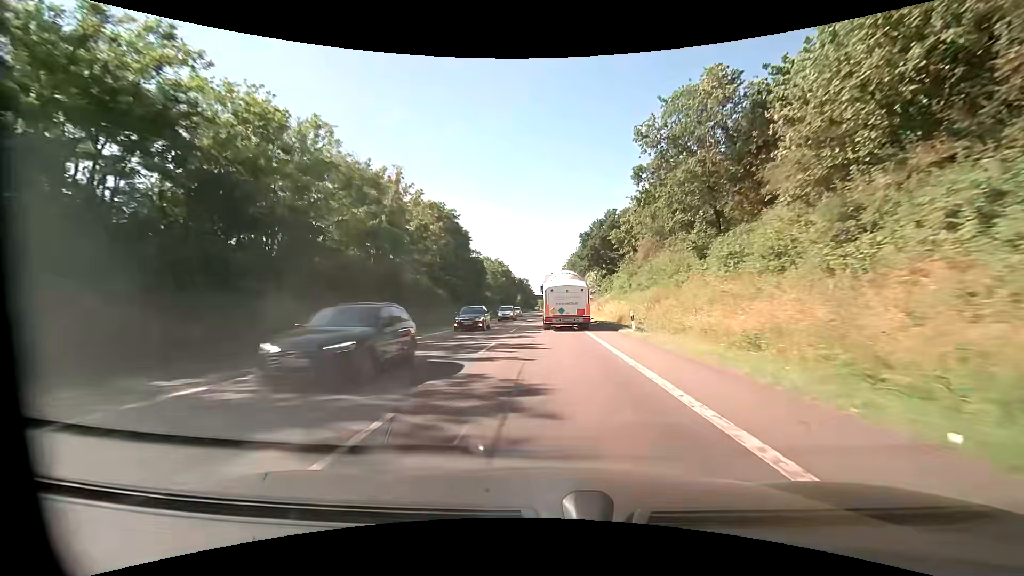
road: primary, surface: asphalt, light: Day
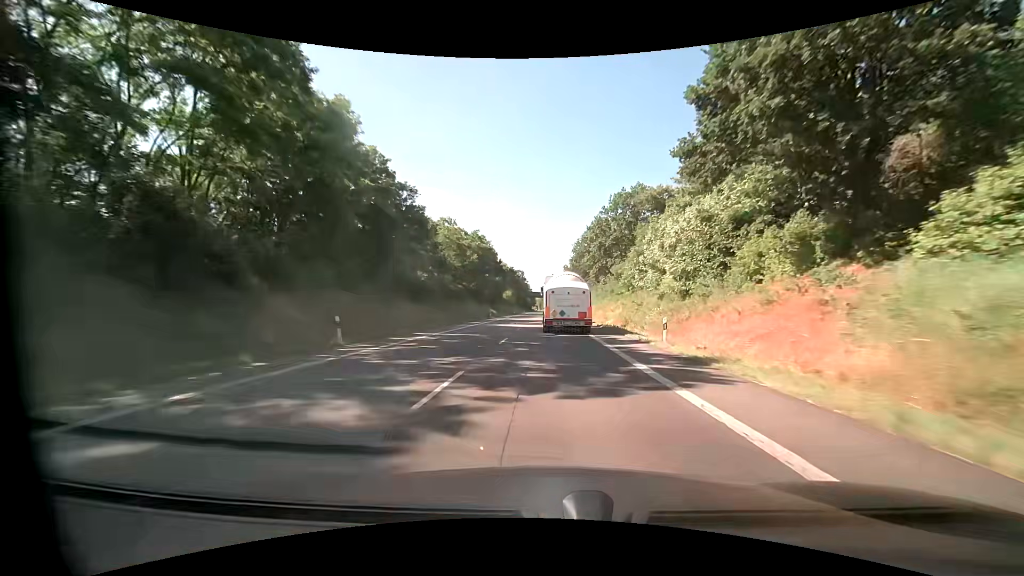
(-0.1, +55.5) m; 0°
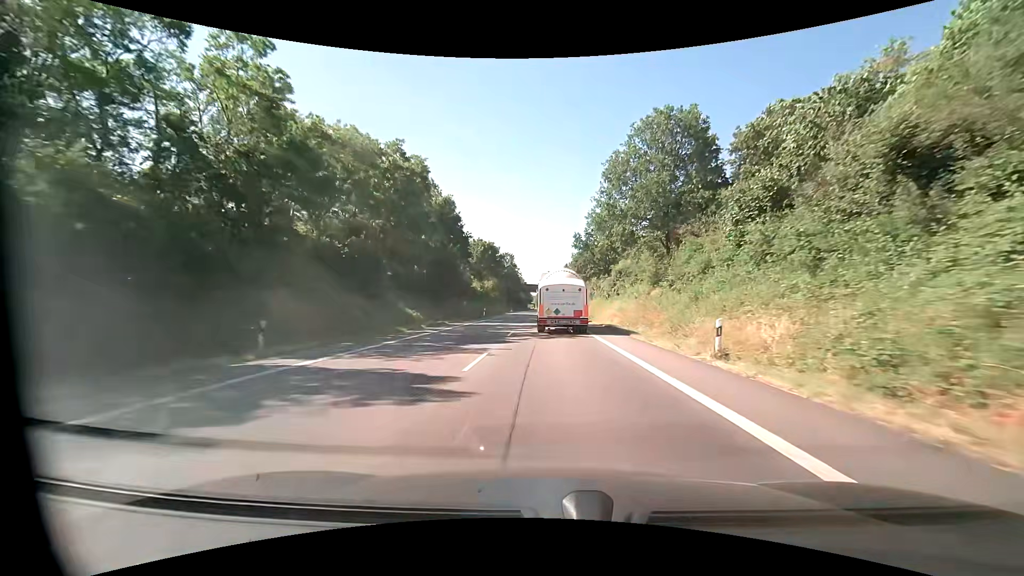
(0.0, +56.0) m; 0°
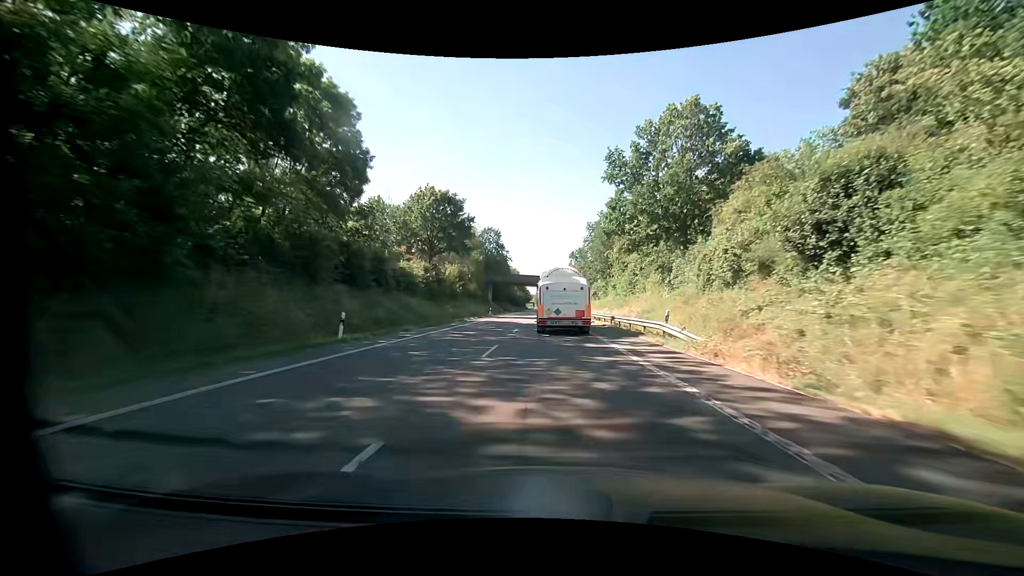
(+0.1, +45.1) m; 0°
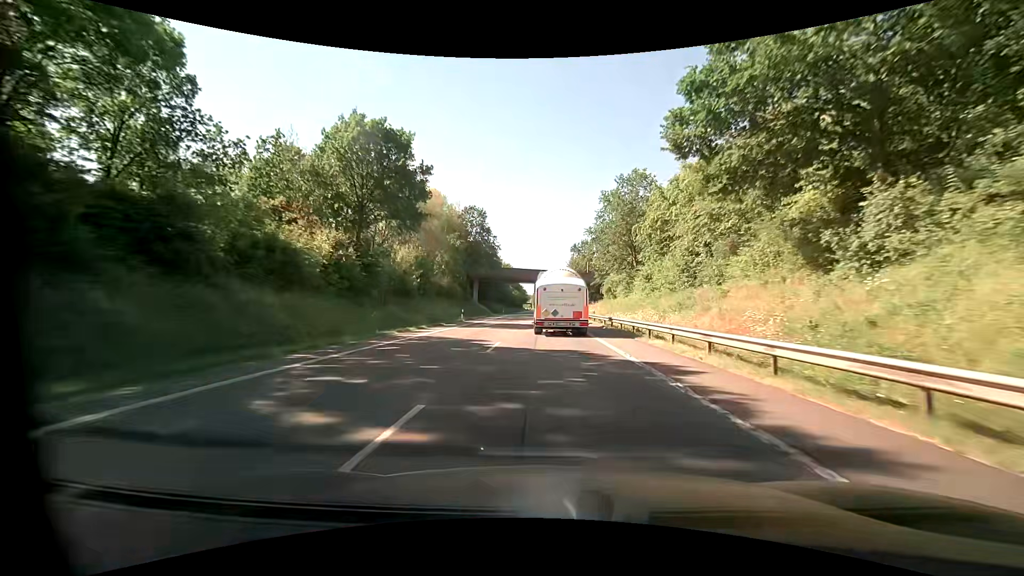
(-0.1, +22.0) m; 0°
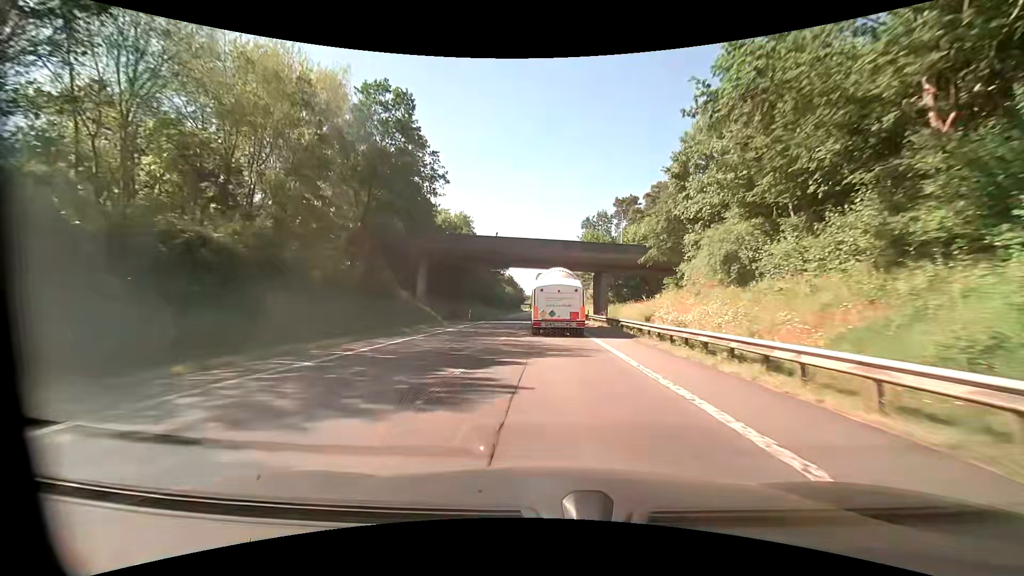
(-0.2, +43.6) m; 0°
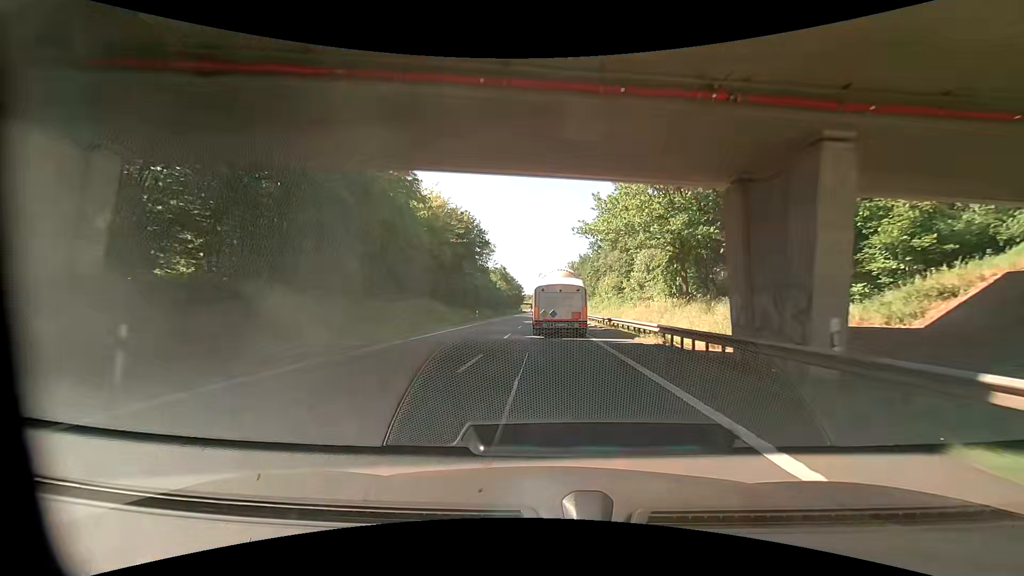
(-0.2, +44.4) m; 0°
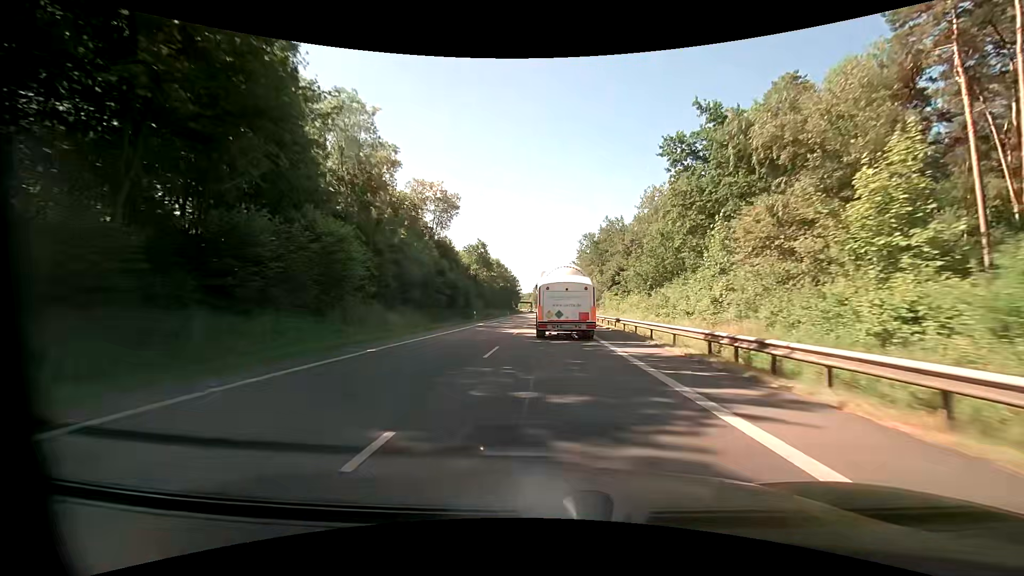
(-0.3, +56.6) m; -1°
(0, +10) (0, +20) (0, +30) (0, +40) (+1, +50) (+1, +60) (+1, +70) (+1, +80) (+1, +90) (+1, +100) m
